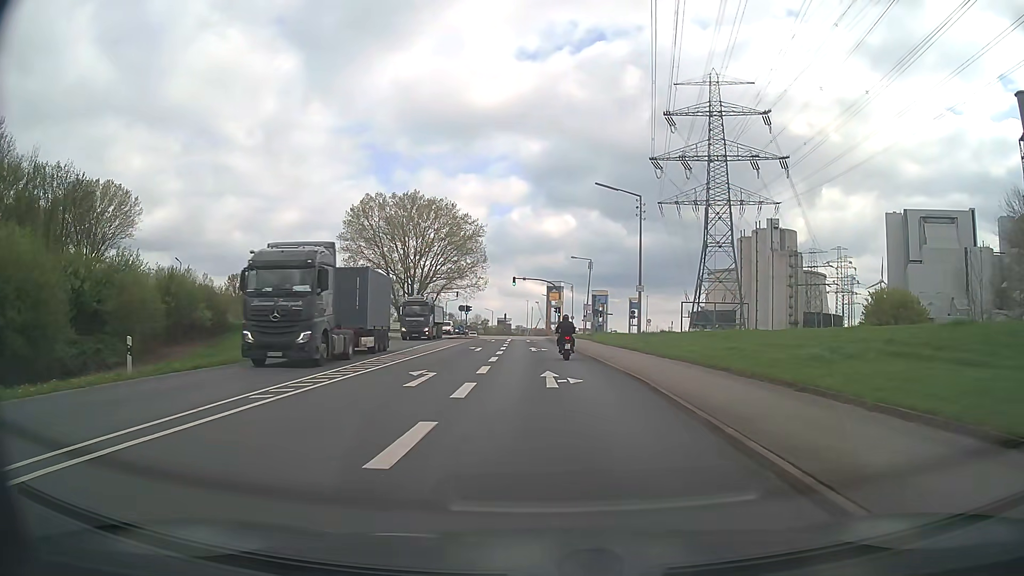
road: secondary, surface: asphalt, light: Day
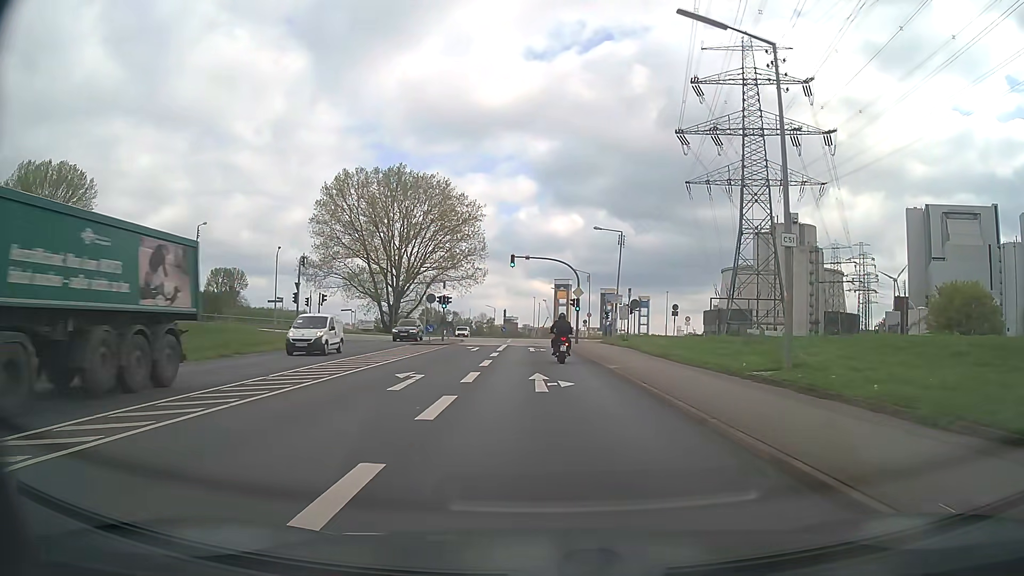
(-0.1, +21.2) m; -1°
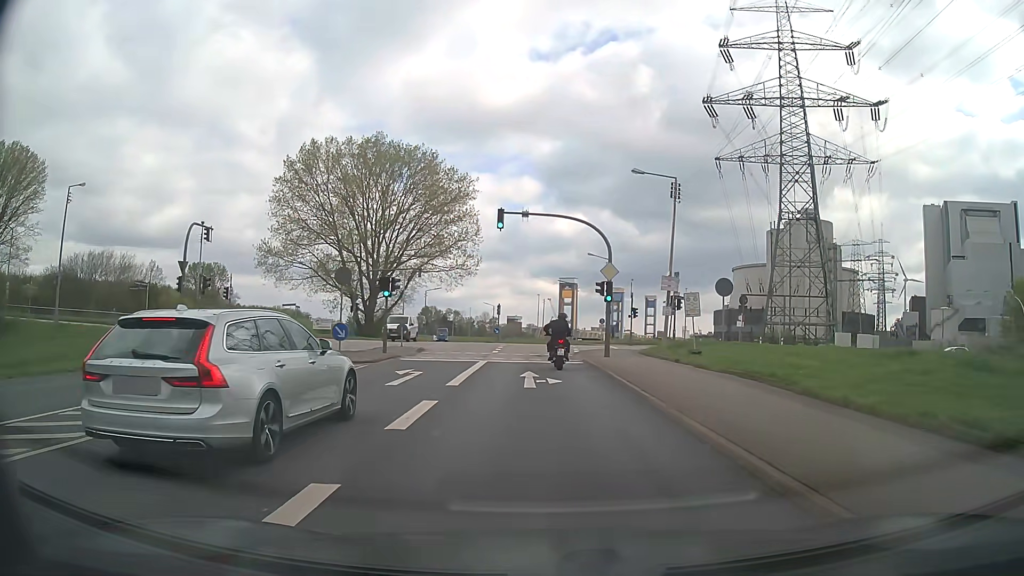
(0.0, +19.2) m; 0°
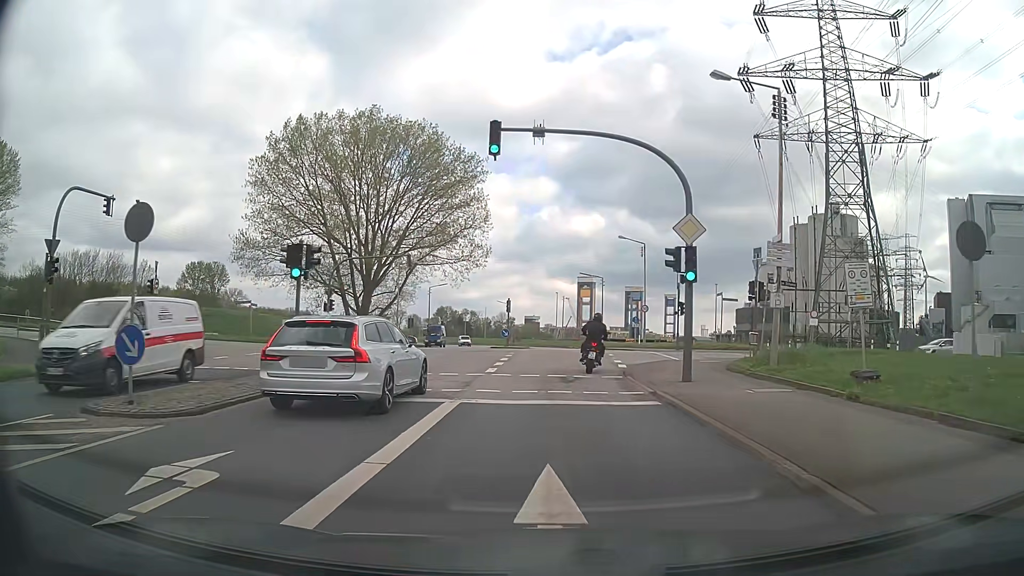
(-0.1, +12.7) m; -2°
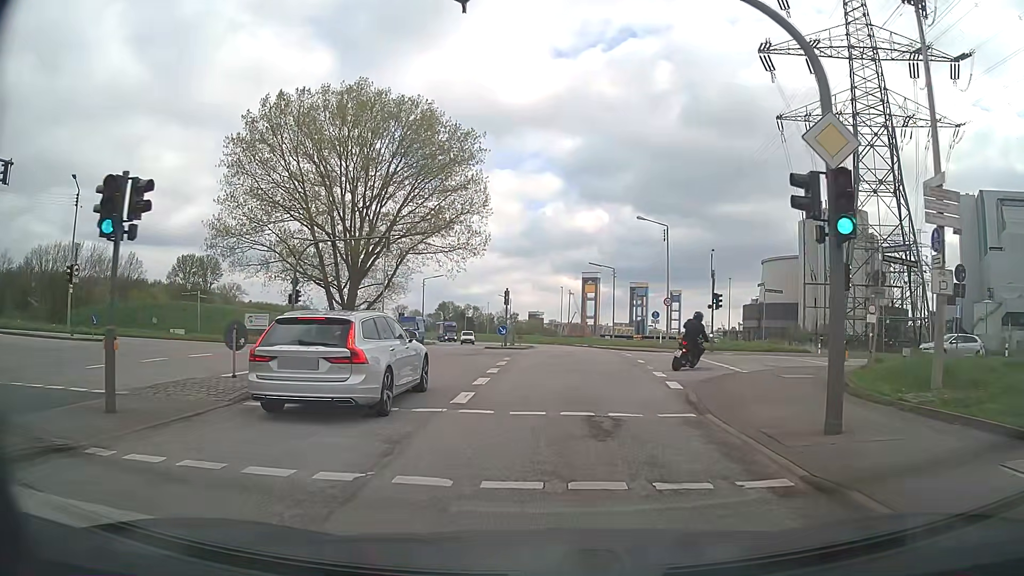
(0.0, +8.2) m; 0°
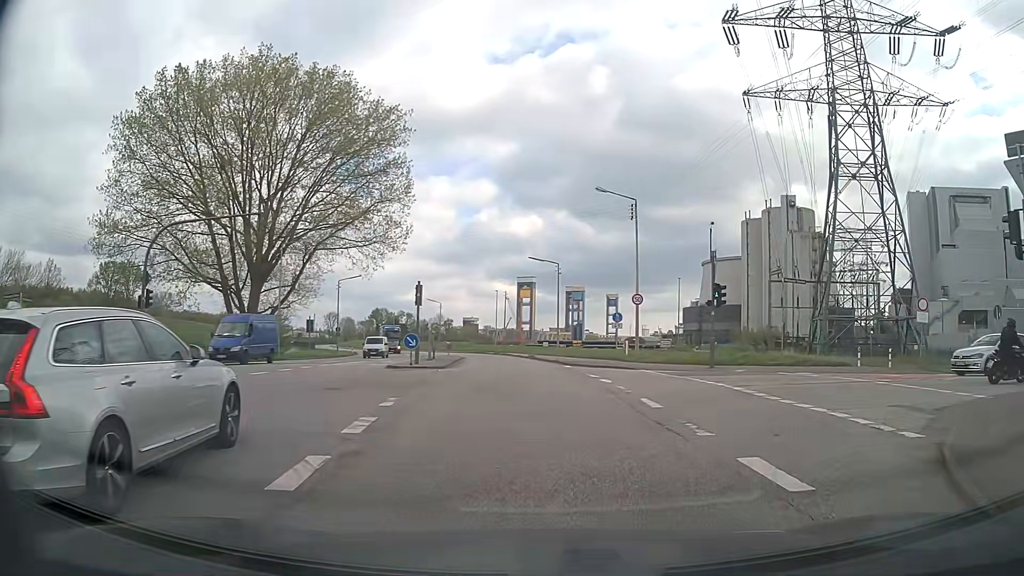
(+0.2, +11.4) m; +6°
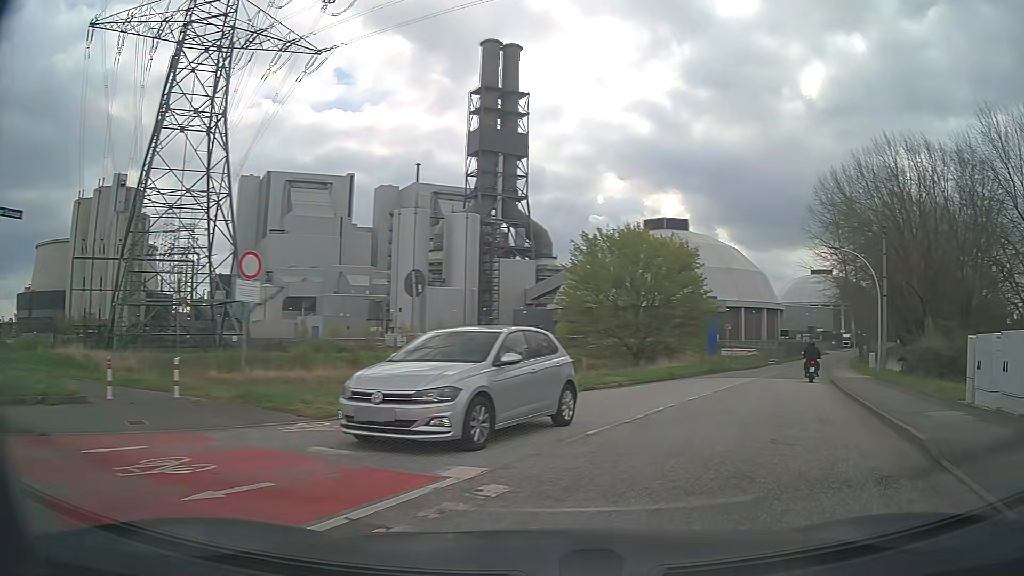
(+6.4, +13.9) m; +58°
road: residential
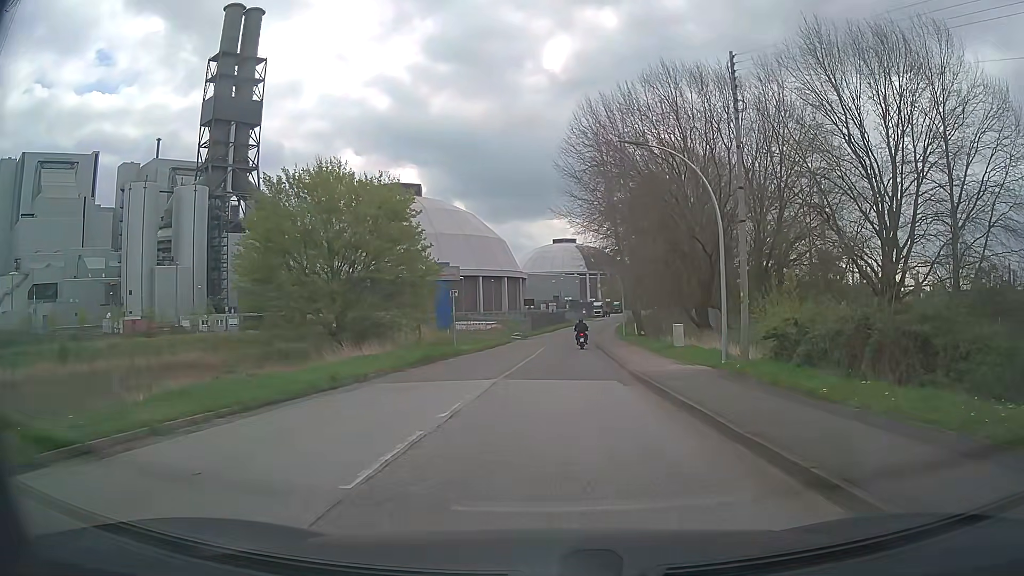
(+4.1, +14.1) m; +22°
